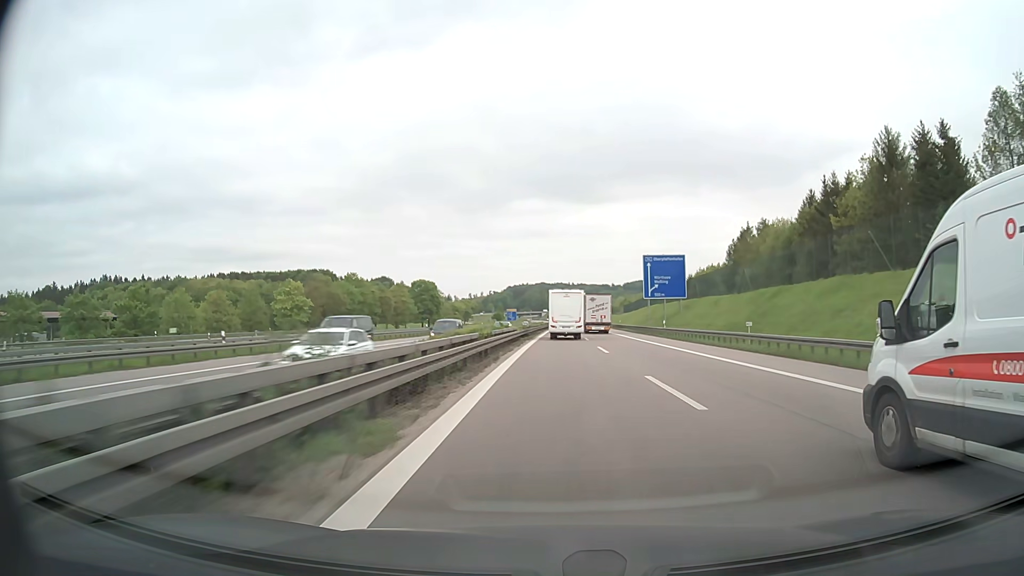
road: motorway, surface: asphalt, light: Day
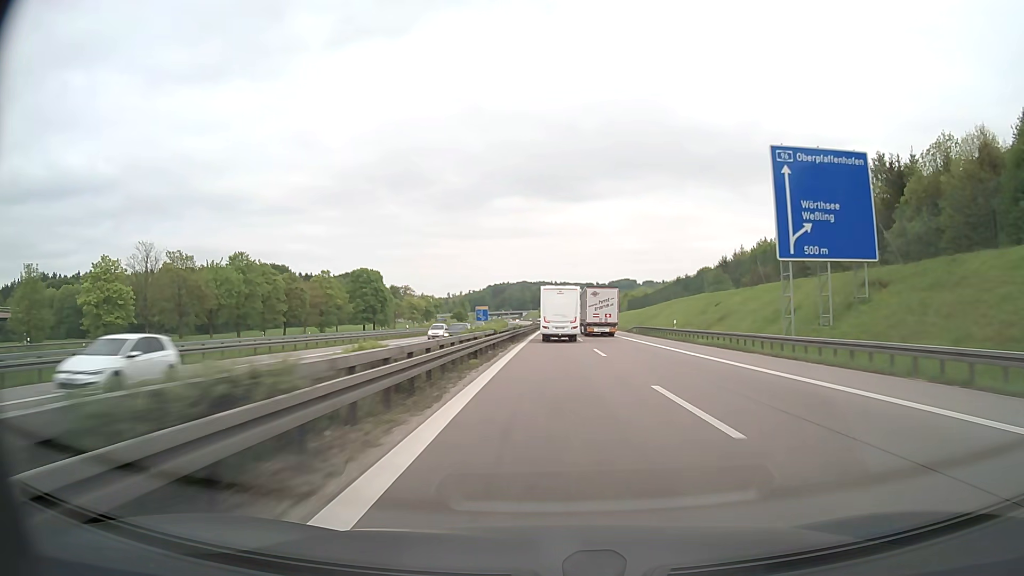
(+0.9, +56.4) m; +2°
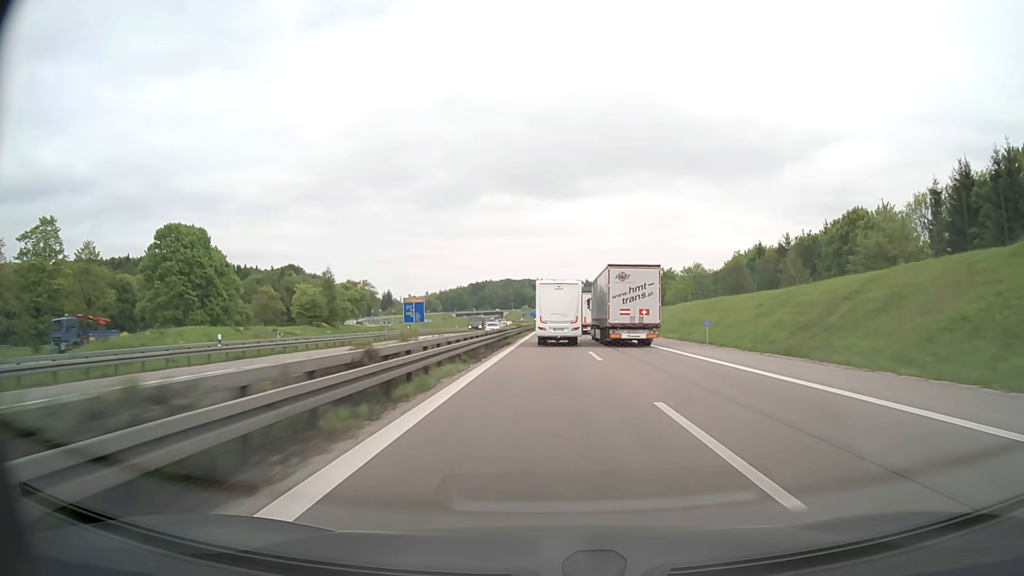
(+1.1, +92.8) m; +1°
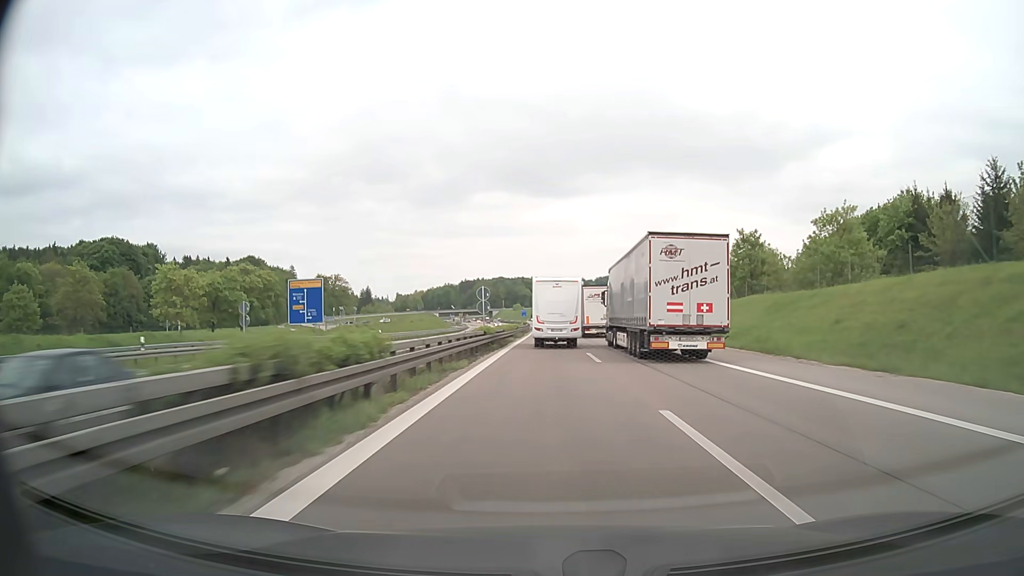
(+0.3, +54.9) m; +1°
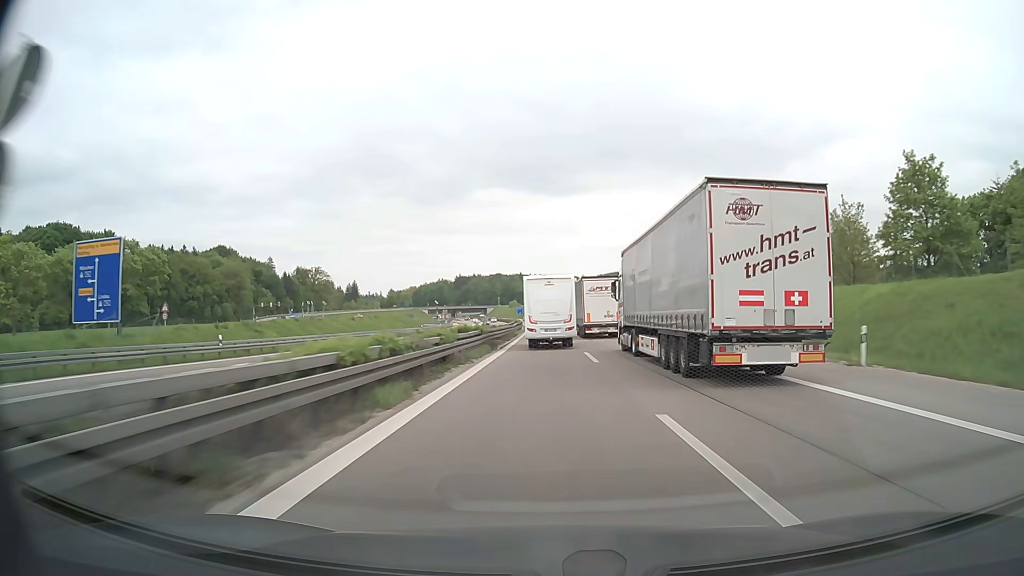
(0.0, +36.5) m; 0°
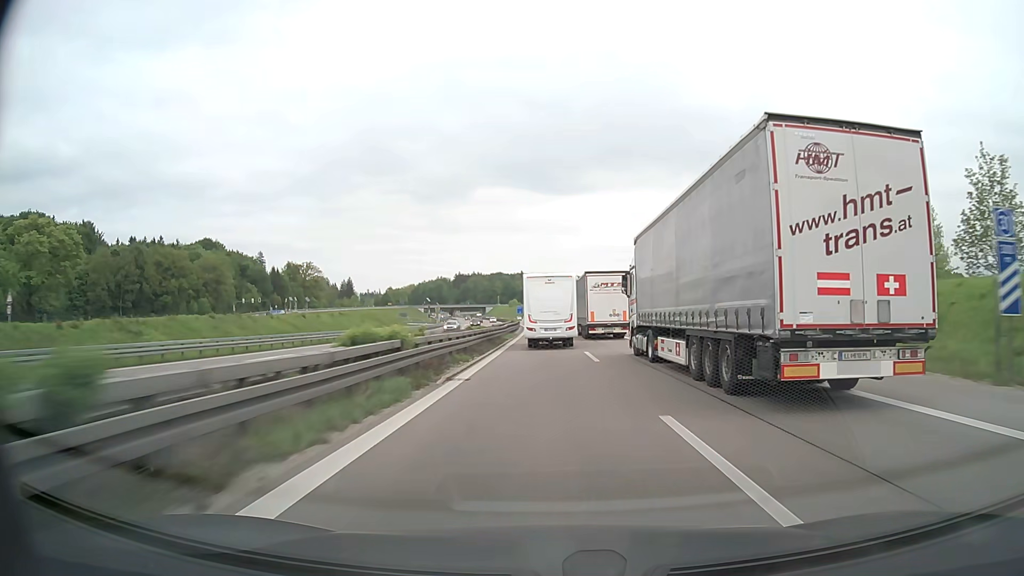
(0.0, +18.3) m; 0°
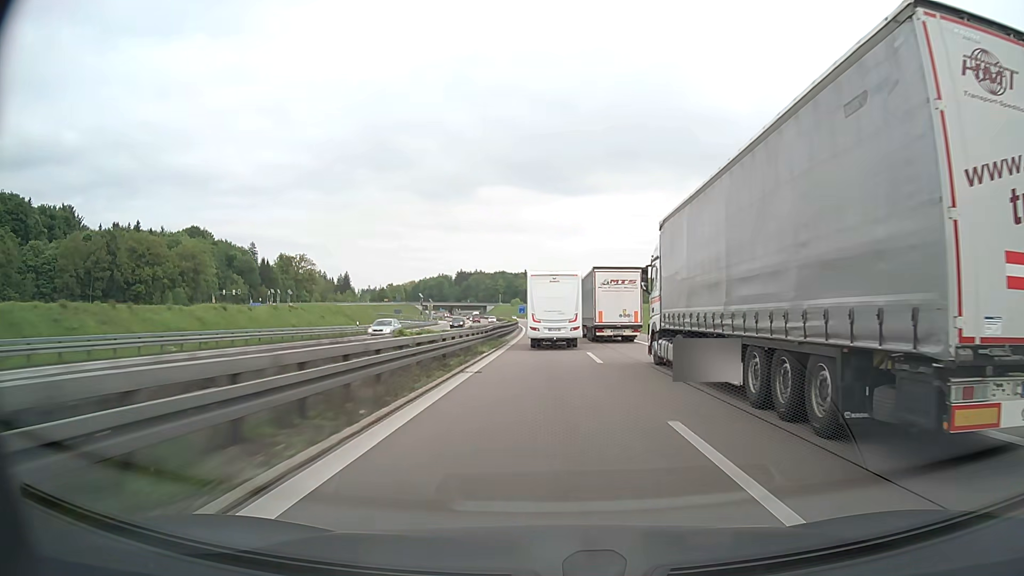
(-0.1, +18.3) m; 0°
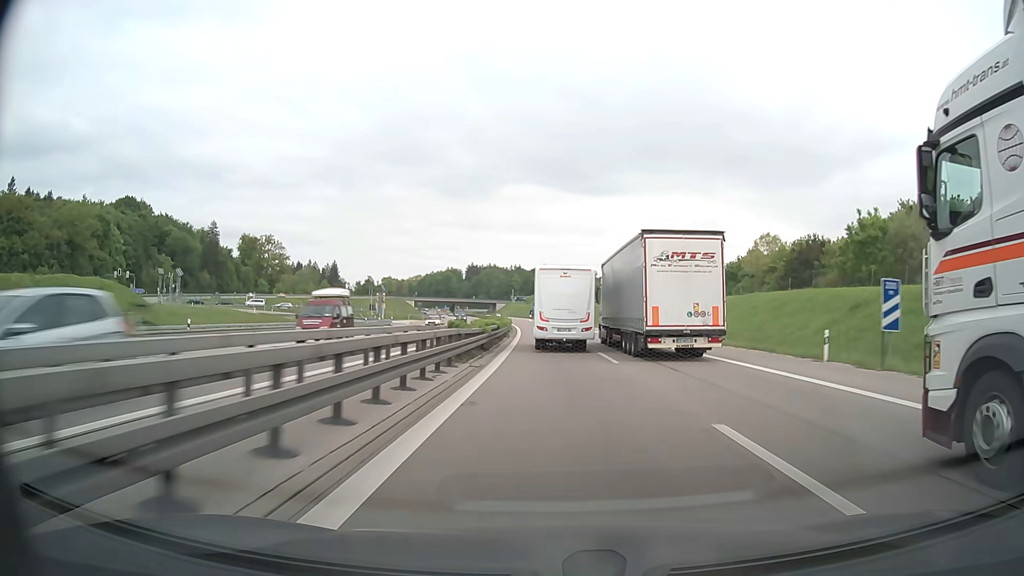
(-1.0, +72.3) m; -2°
(0, +10) (0, +20) (0, +30) (0, +40) (0, +50) (-1, +60) (-1, +70) (-2, +80) (-2, +90) (-3, +100) m
